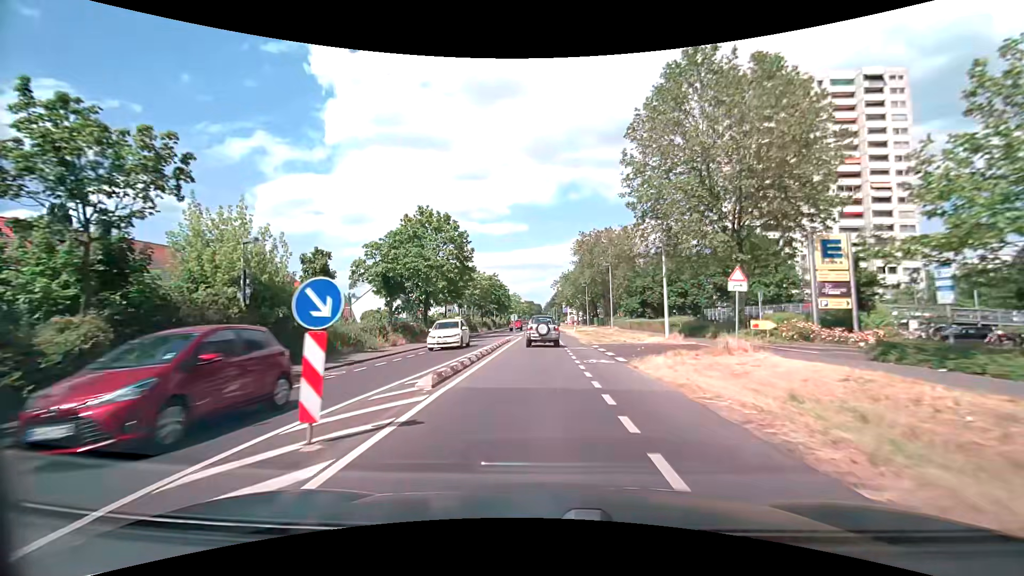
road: secondary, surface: asphalt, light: Day
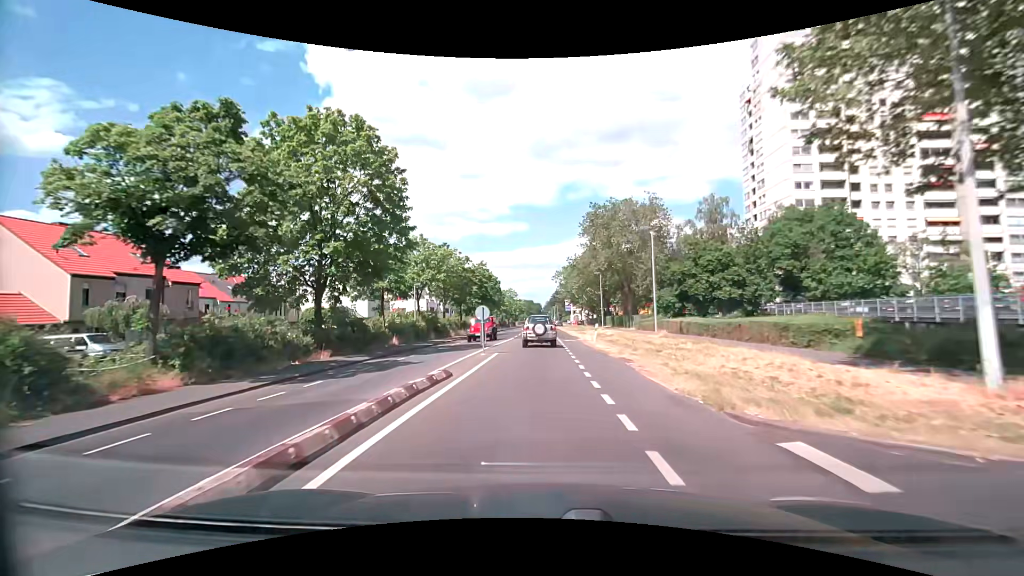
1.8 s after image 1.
(+0.1, +21.9) m; 0°
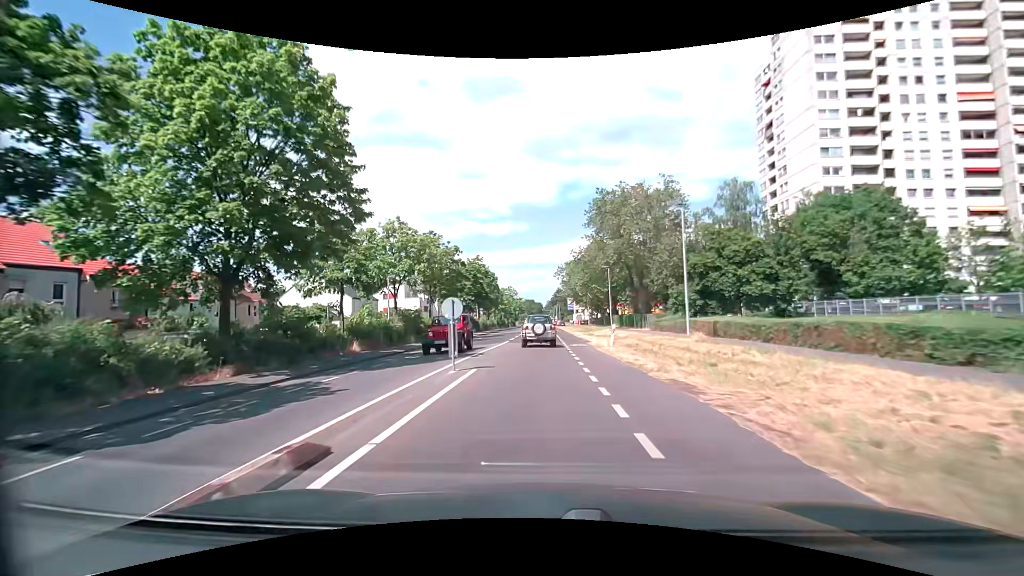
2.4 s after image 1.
(0.0, +7.2) m; 0°
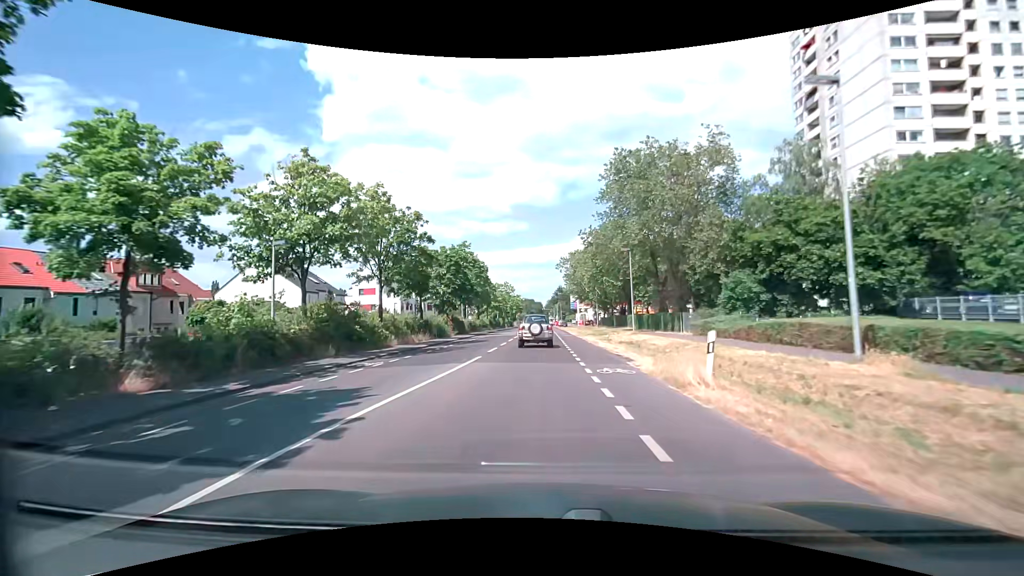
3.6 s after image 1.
(-0.1, +14.2) m; 0°
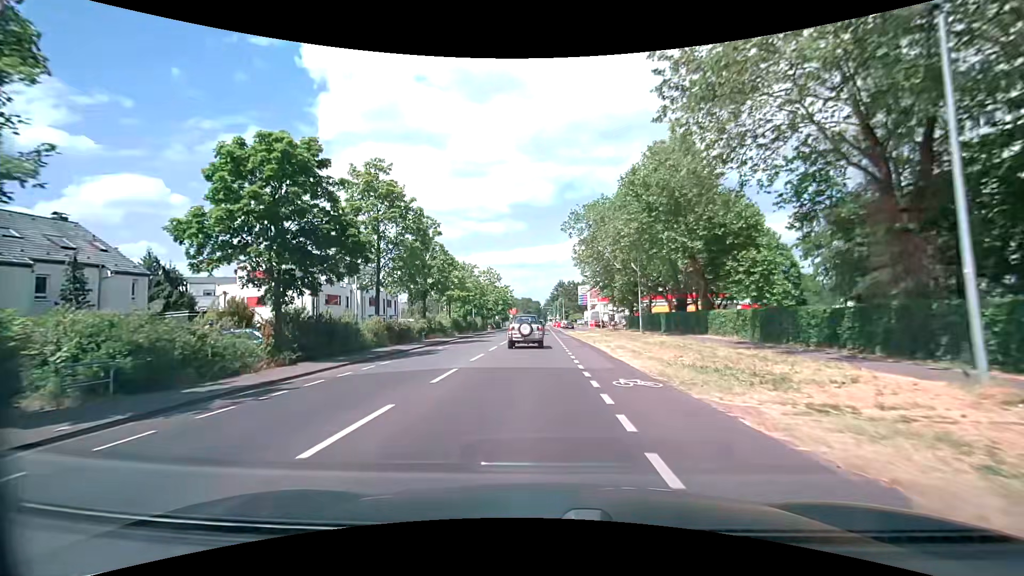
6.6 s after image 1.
(+0.1, +34.7) m; 0°
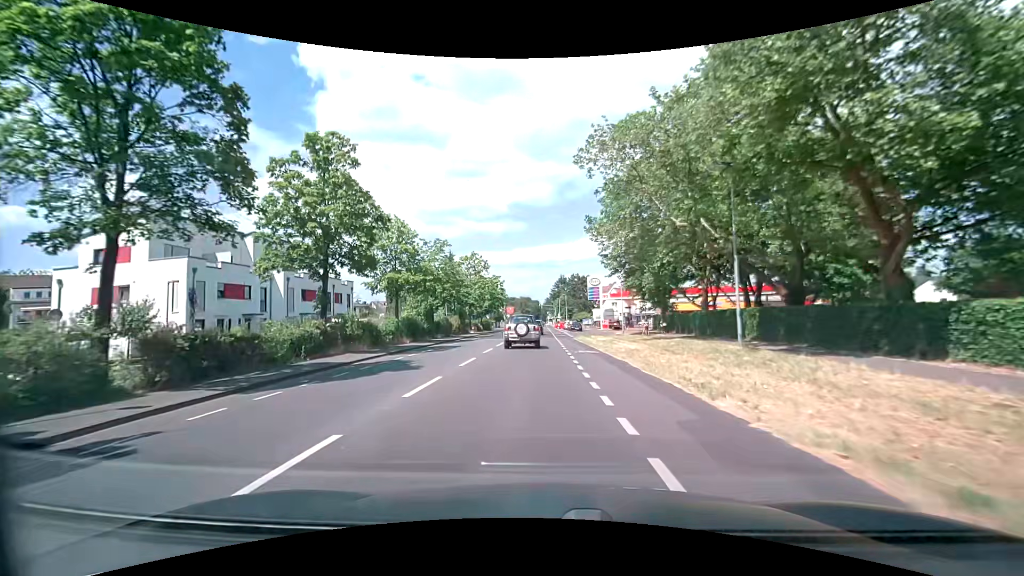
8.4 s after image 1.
(0.0, +20.2) m; 0°
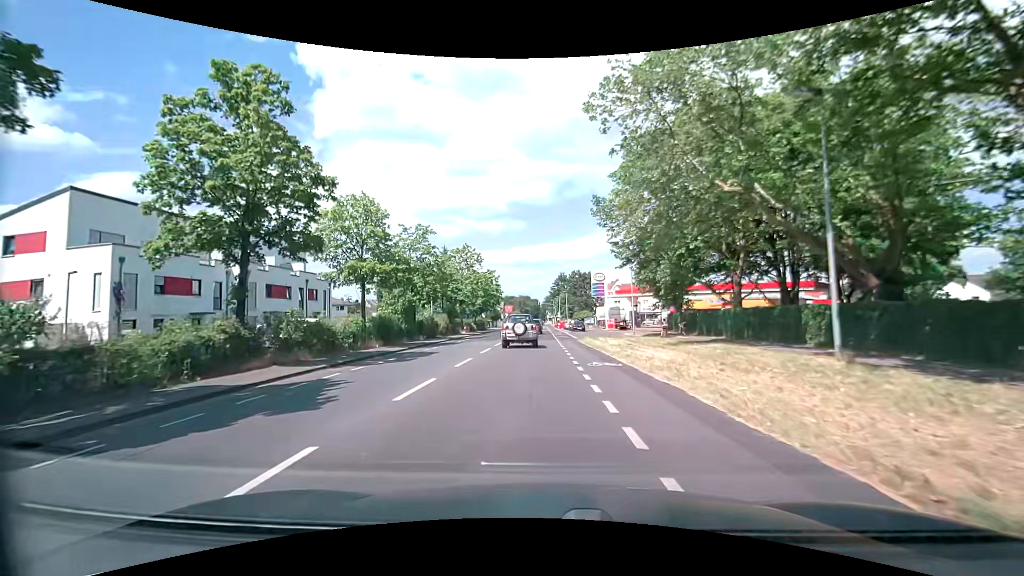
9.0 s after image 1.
(0.0, +6.6) m; 0°
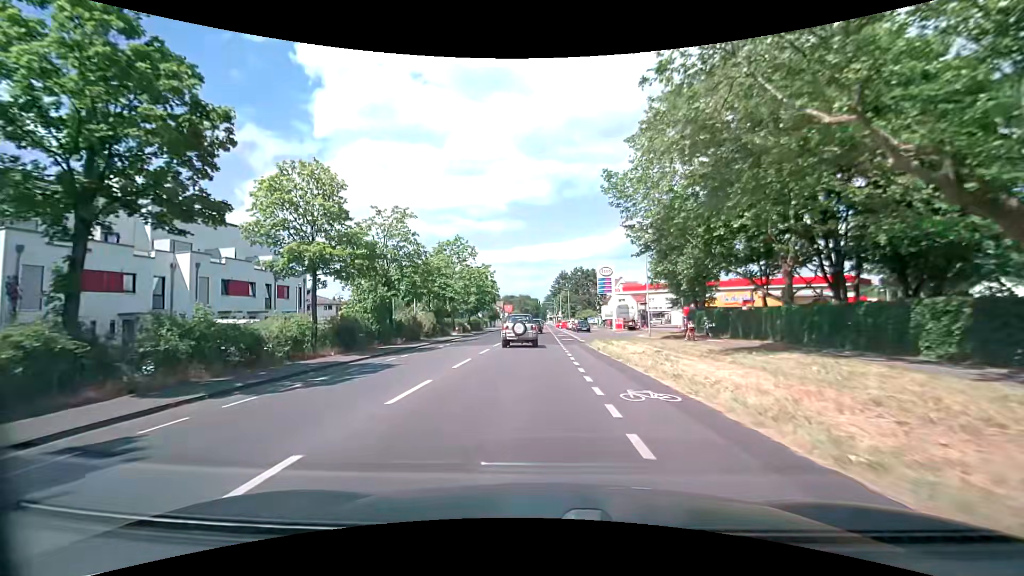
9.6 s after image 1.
(0.0, +6.4) m; 0°
